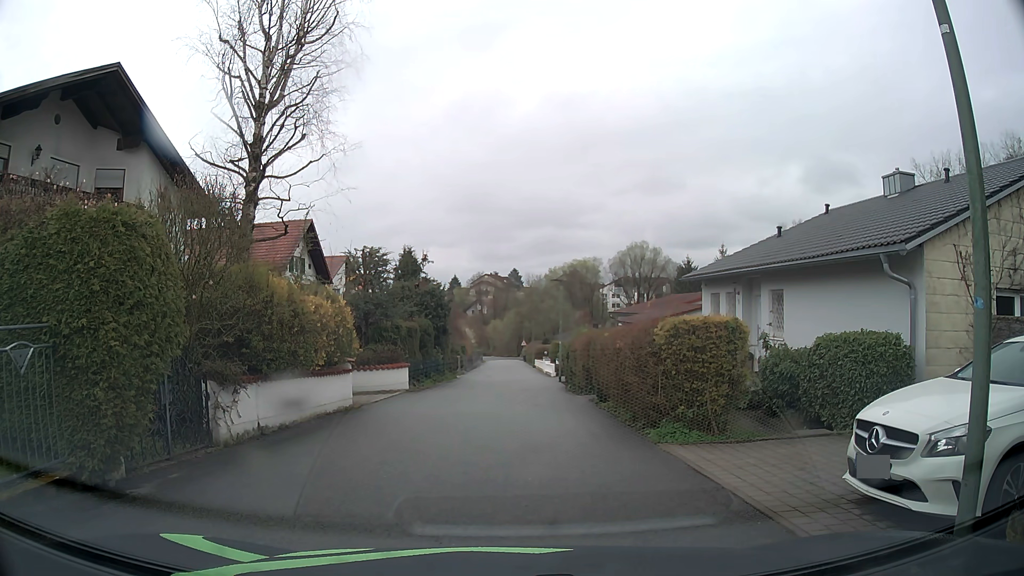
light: Day
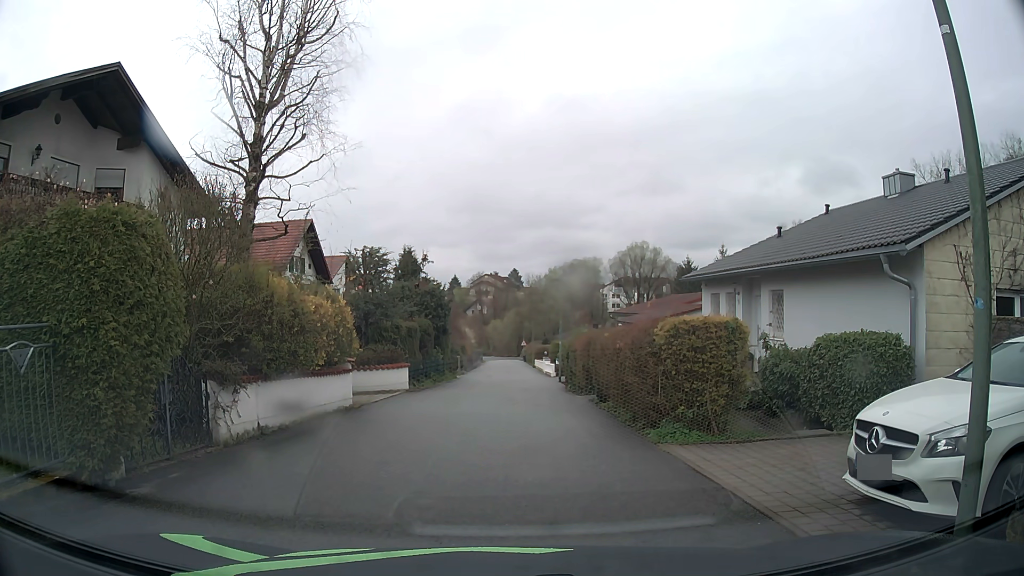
(0.0, 0.0) m; 0°
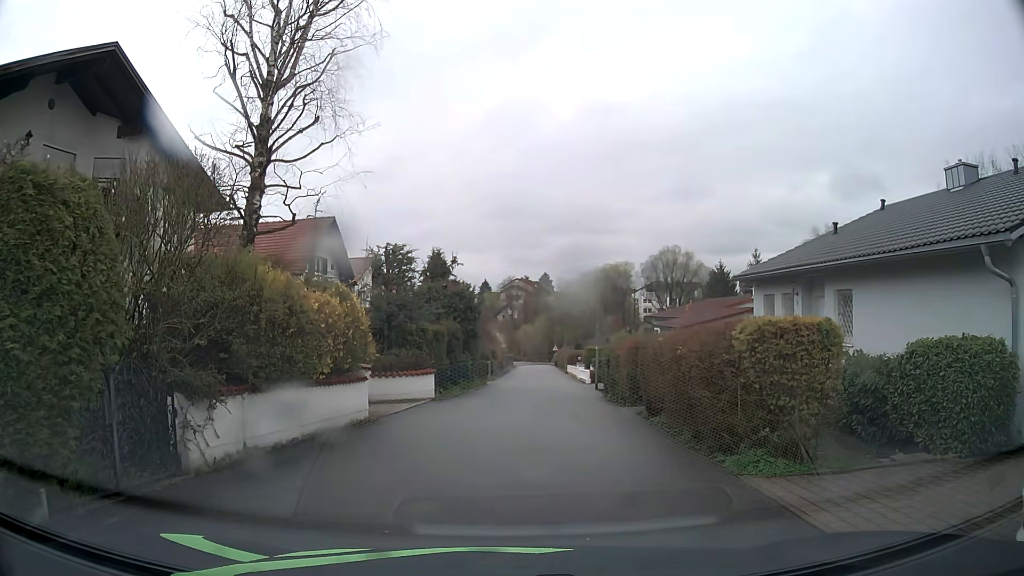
(0.0, +2.0) m; -2°
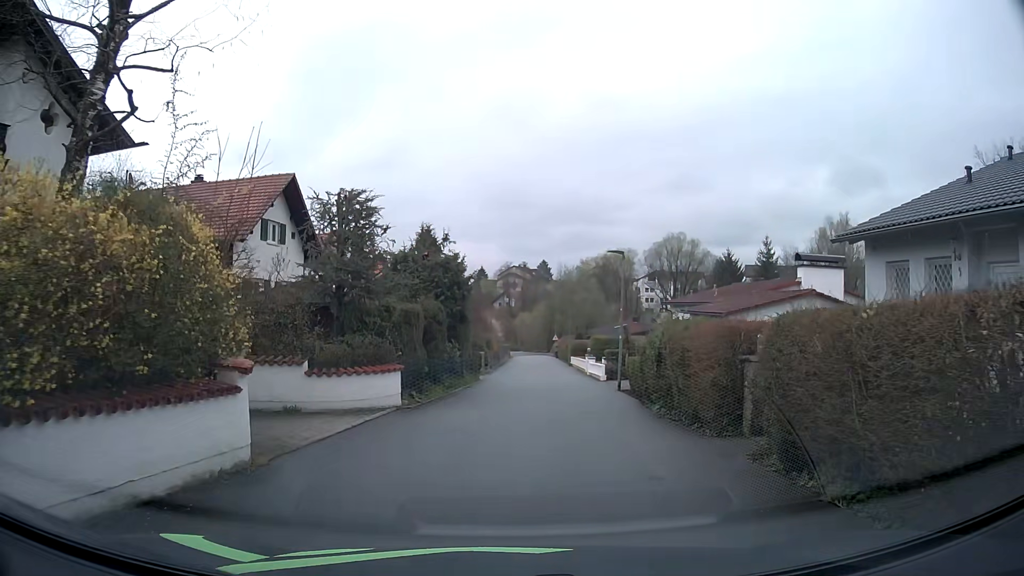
(0.0, +7.1) m; +1°
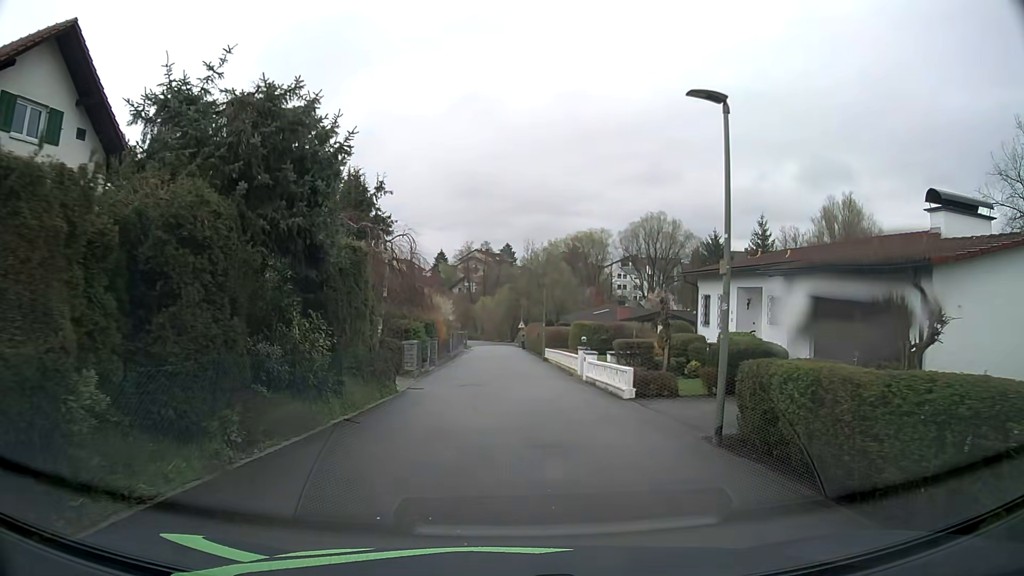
(+0.6, +15.2) m; +4°
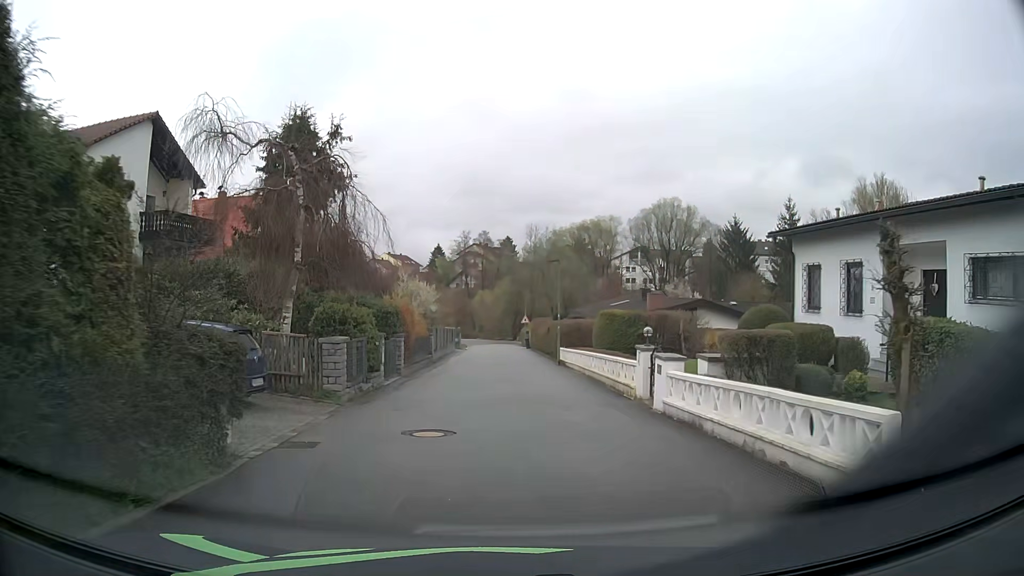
(-0.1, +11.6) m; -1°
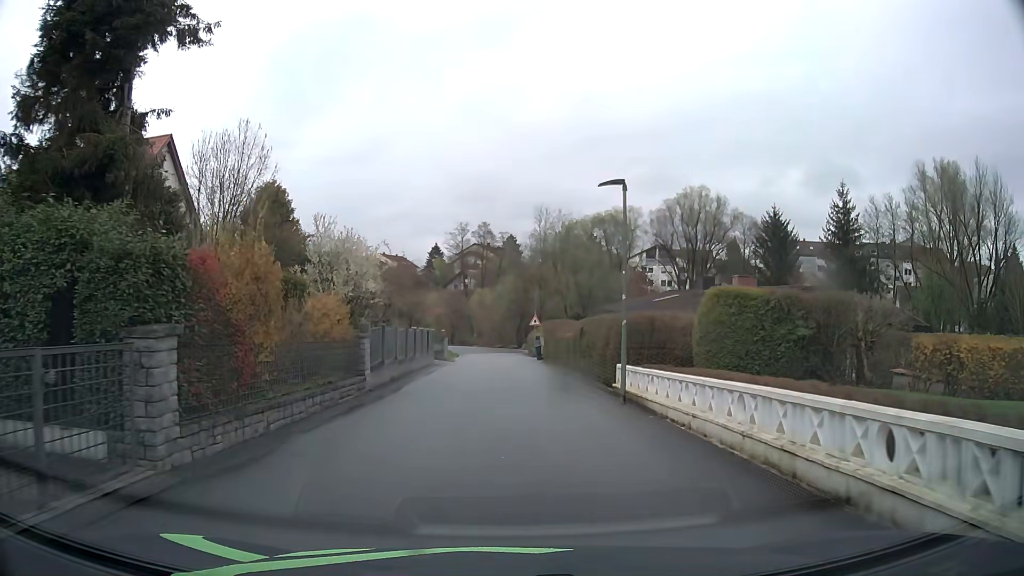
(+0.1, +16.6) m; 0°
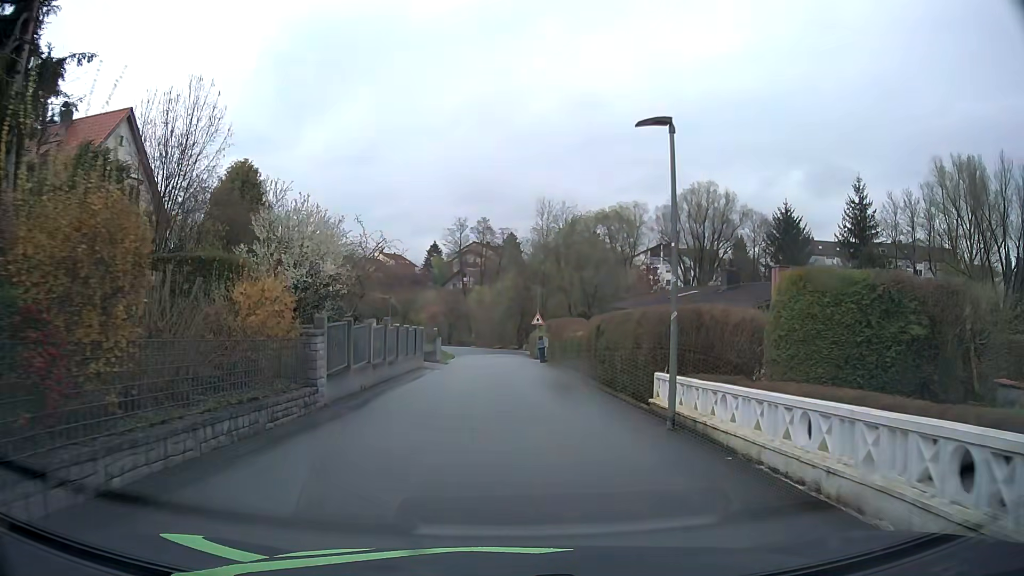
(0.0, +4.4) m; 0°
(0, +10) (0, +20) (0, +30) (0, +40) (0, +50) (-2, +60) (-8, +67) (-17, +71) (-27, +73) (-37, +75) m
